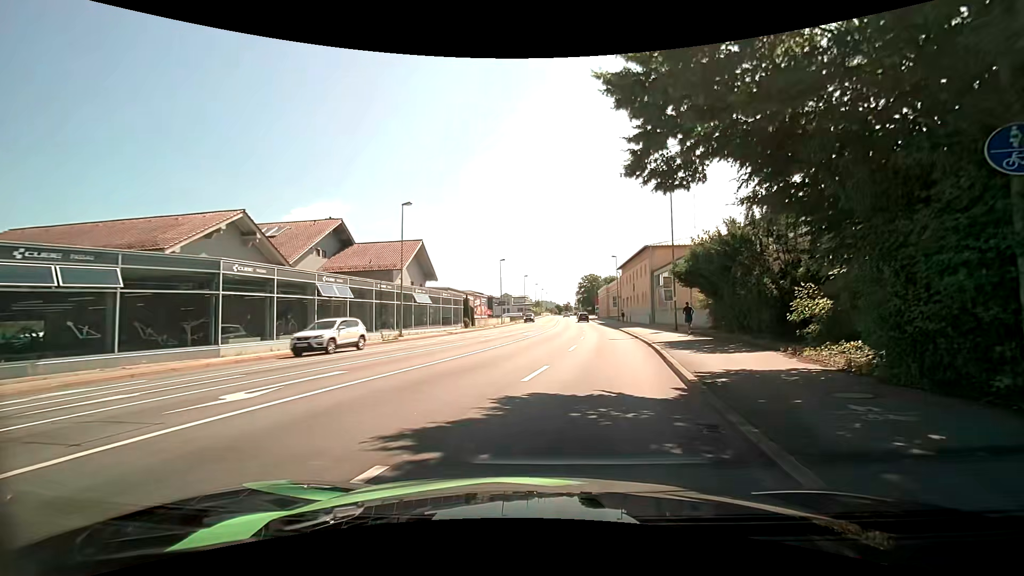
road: tertiary_link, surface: asphalt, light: Day
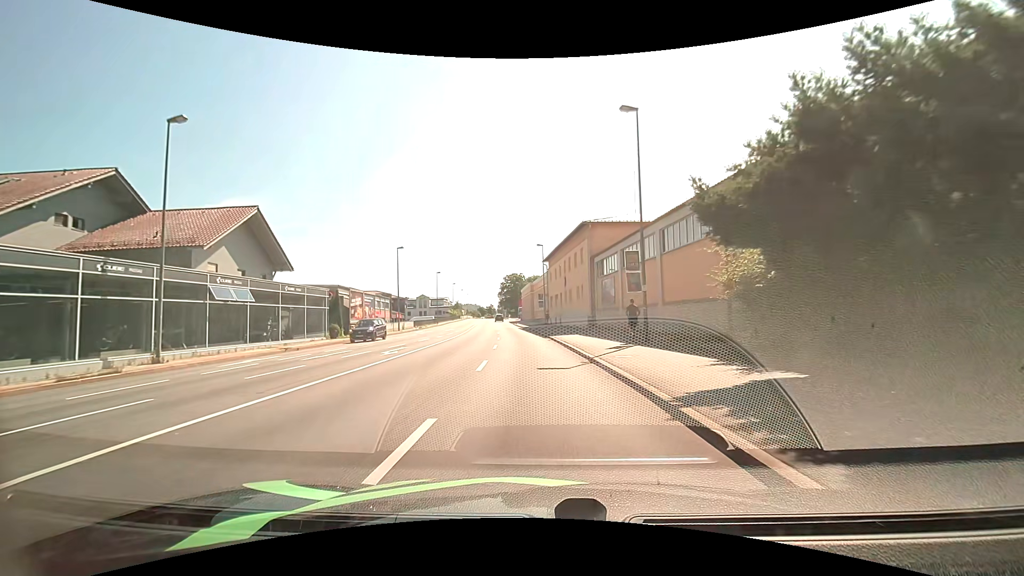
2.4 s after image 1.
(+1.7, +16.2) m; +9°
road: primary
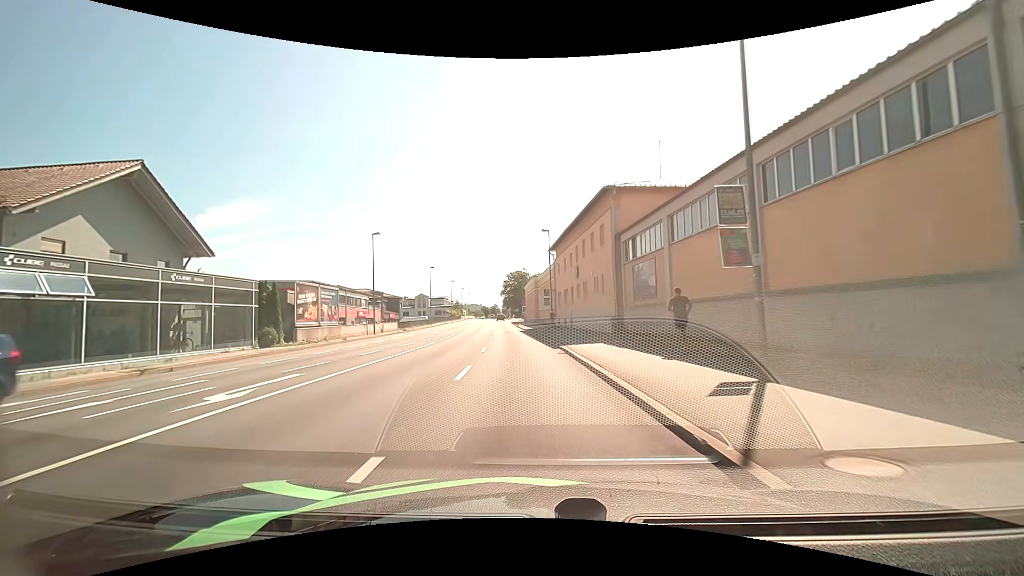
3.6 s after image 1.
(-0.1, +10.9) m; -1°
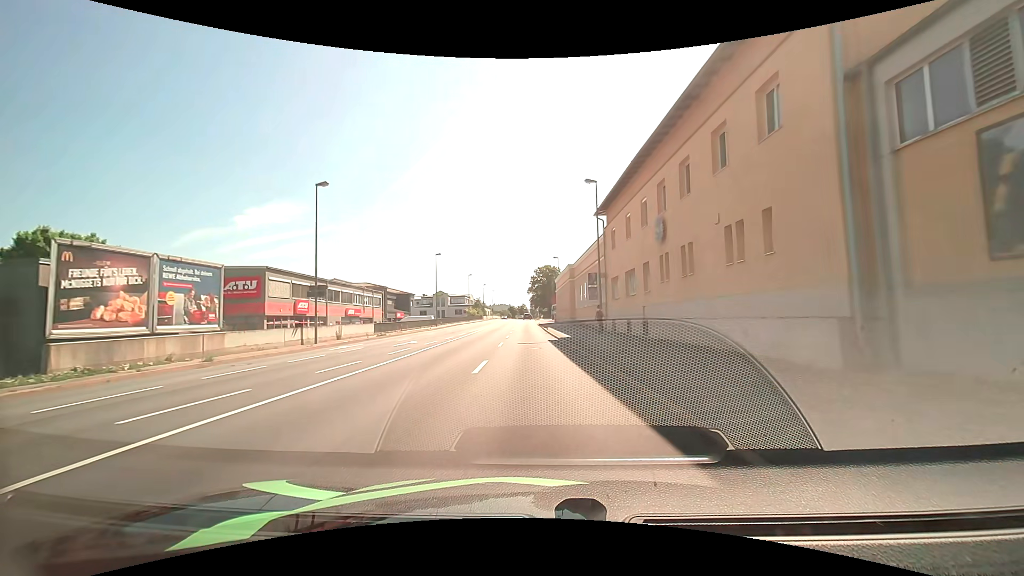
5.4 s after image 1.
(-0.8, +19.3) m; -4°
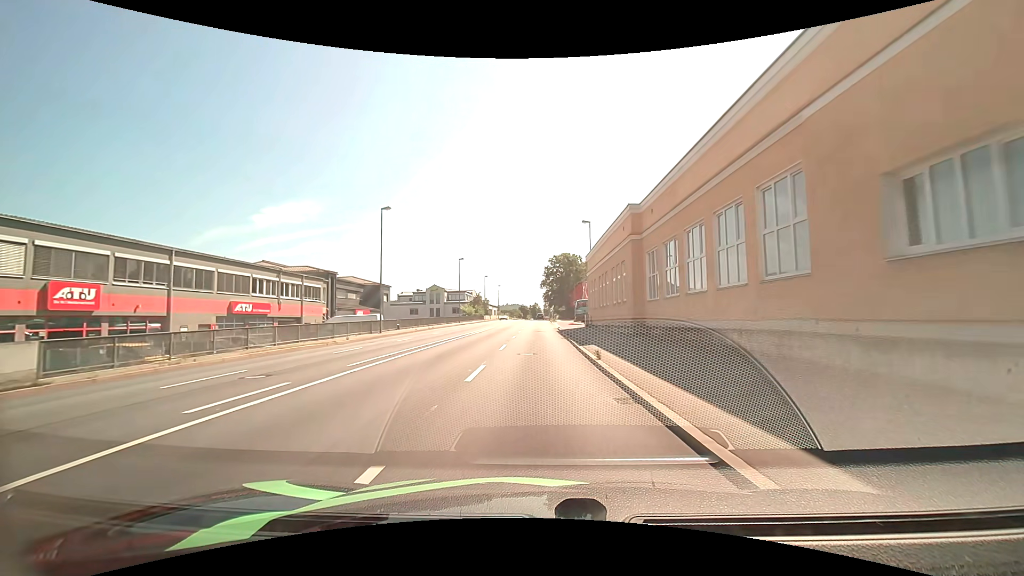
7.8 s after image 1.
(-0.2, +30.3) m; -1°
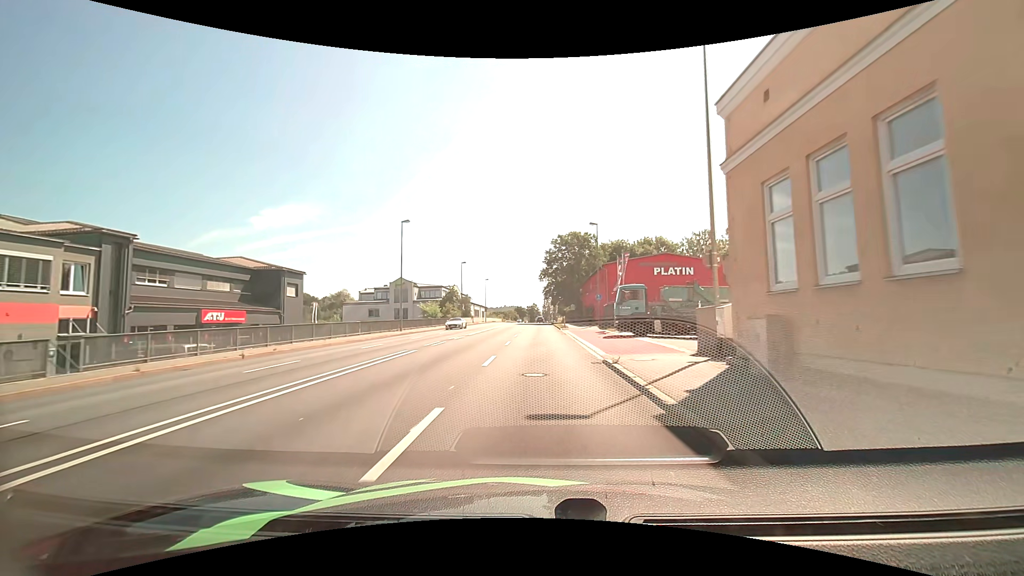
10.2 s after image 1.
(-0.1, +33.5) m; 0°
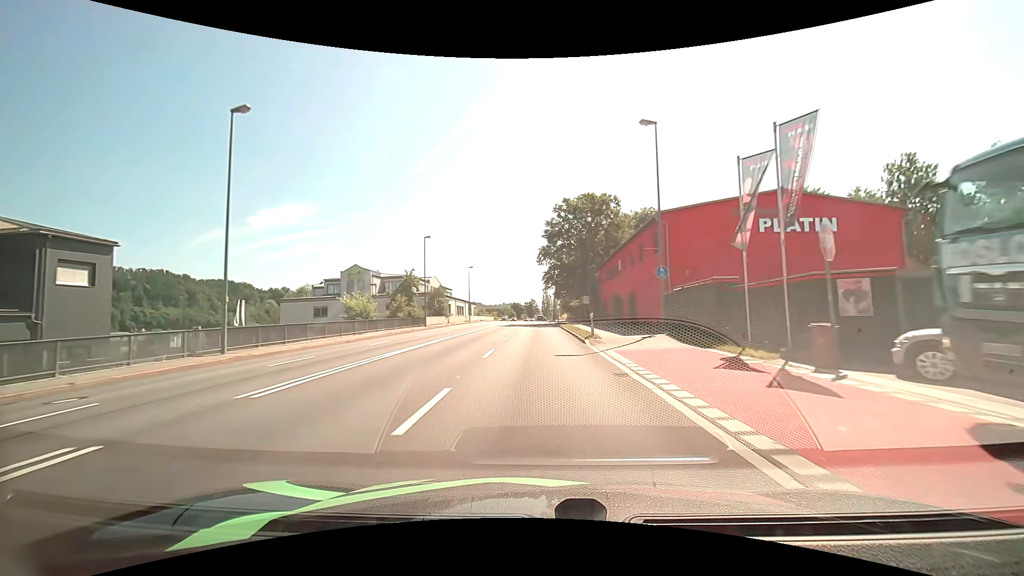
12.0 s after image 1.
(+0.1, +25.6) m; 0°
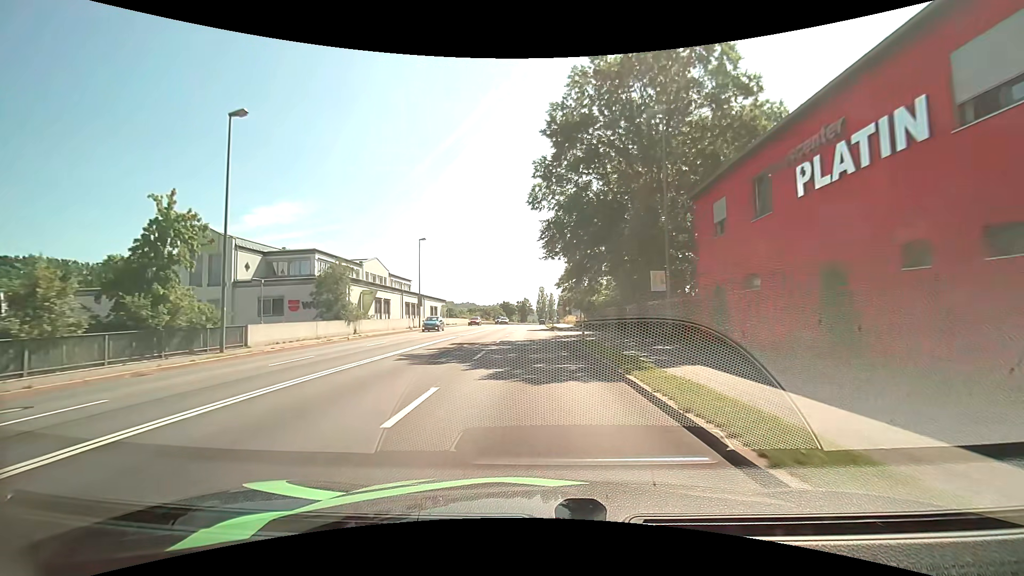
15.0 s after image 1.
(0.0, +35.4) m; 0°
(0, +10) (0, +20) (0, +30) (0, +40) (0, +50) (0, +60) (-1, +70) (-1, +80) (0, +90) (0, +100) m
